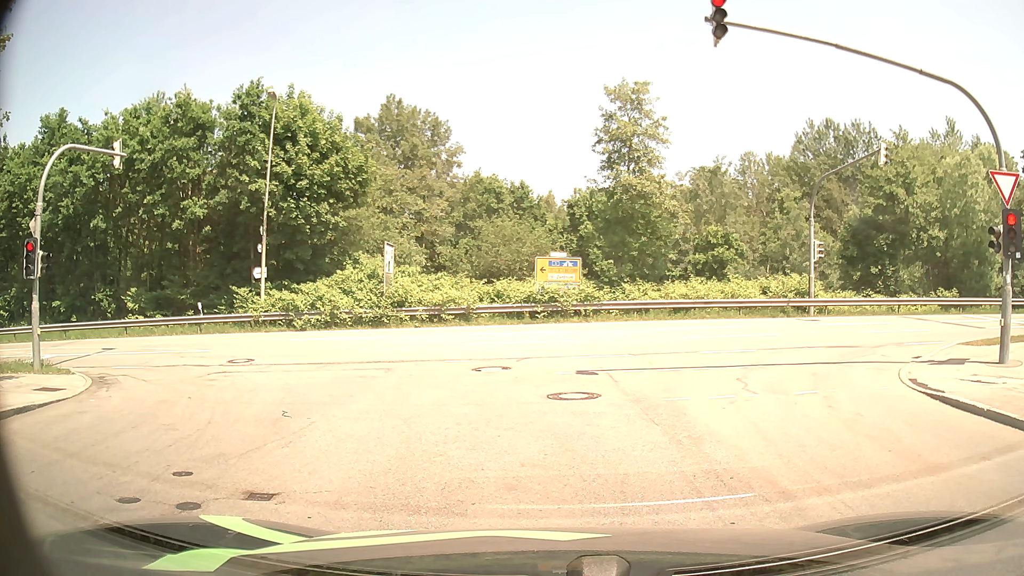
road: residential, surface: asphalt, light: Day
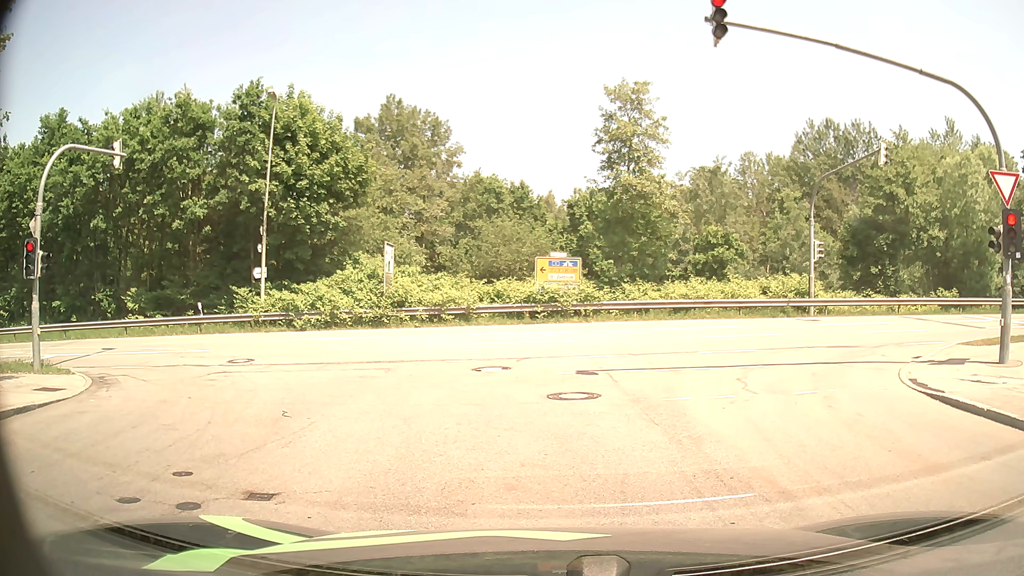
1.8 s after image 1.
(0.0, 0.0) m; 0°
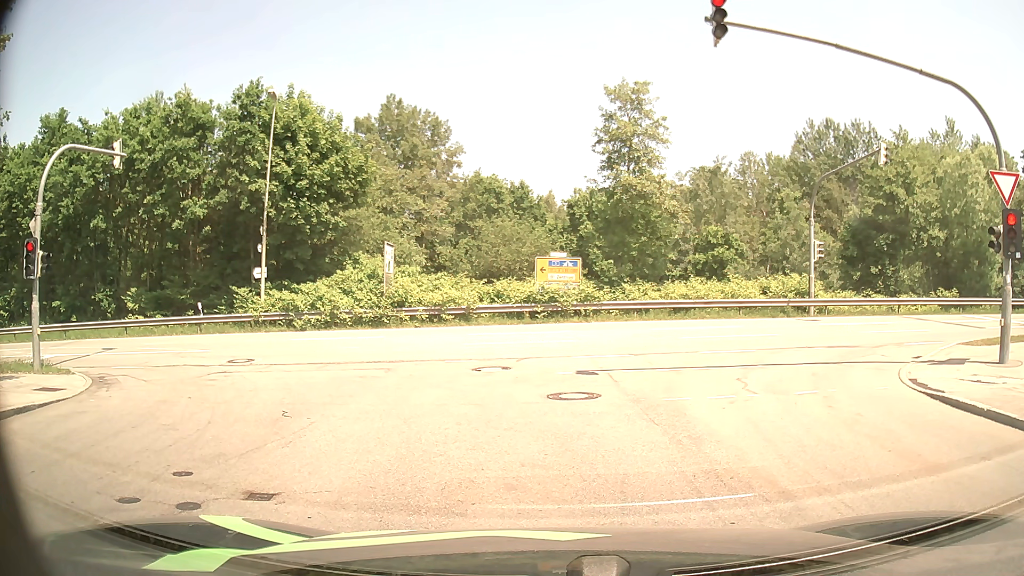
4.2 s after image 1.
(0.0, 0.0) m; 0°
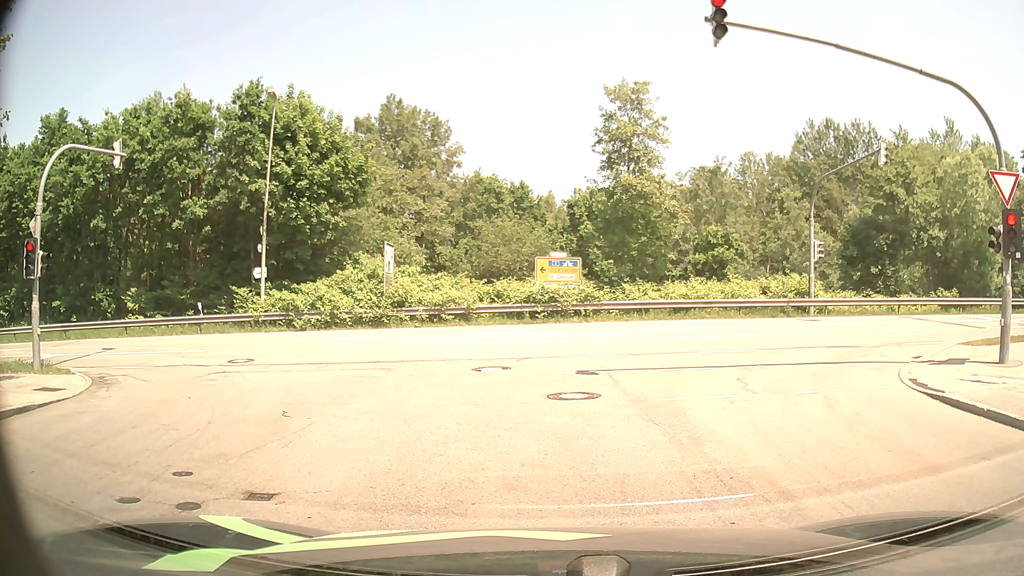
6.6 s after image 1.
(0.0, 0.0) m; 0°
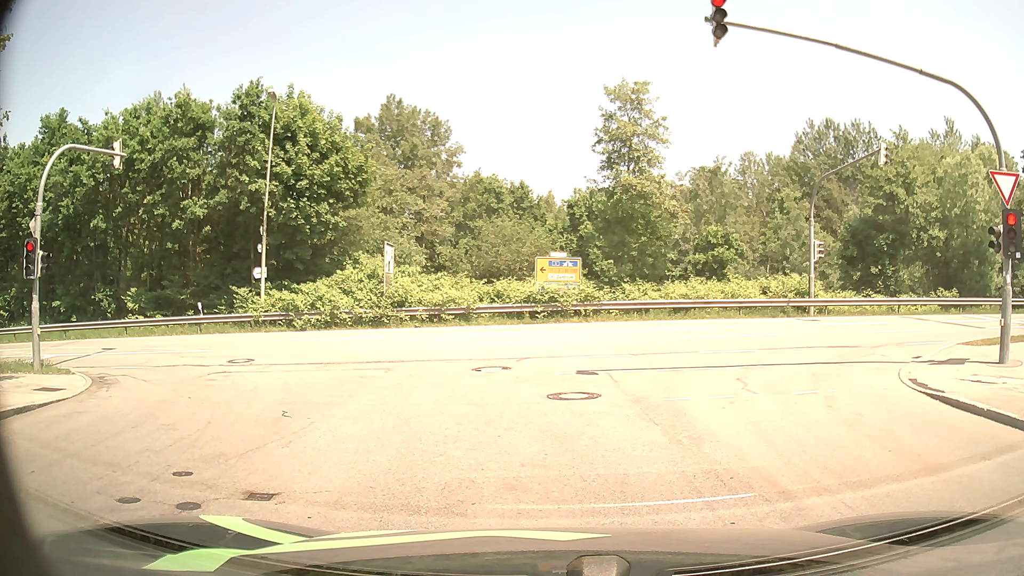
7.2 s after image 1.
(0.0, 0.0) m; 0°
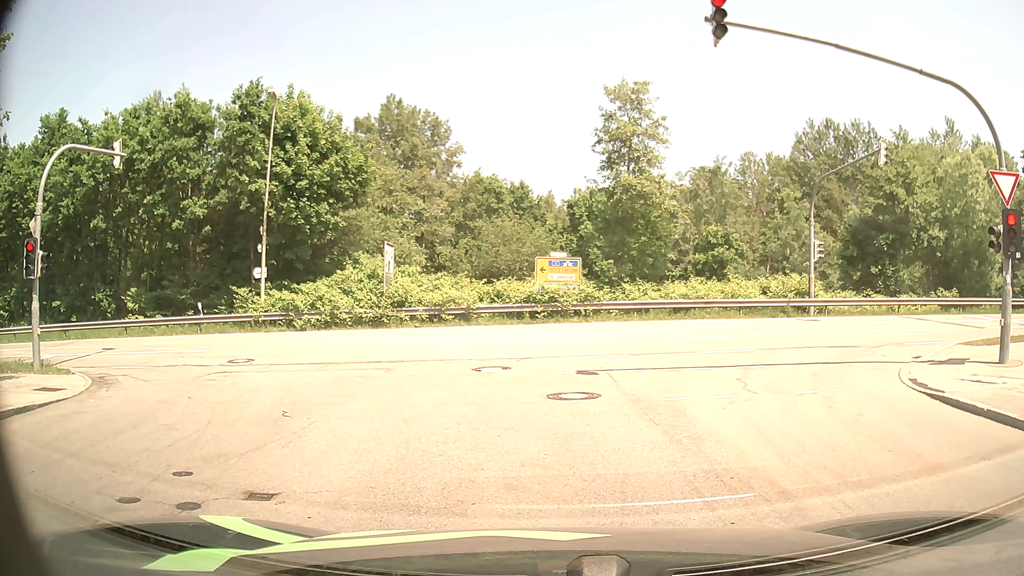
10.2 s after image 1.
(0.0, 0.0) m; 0°
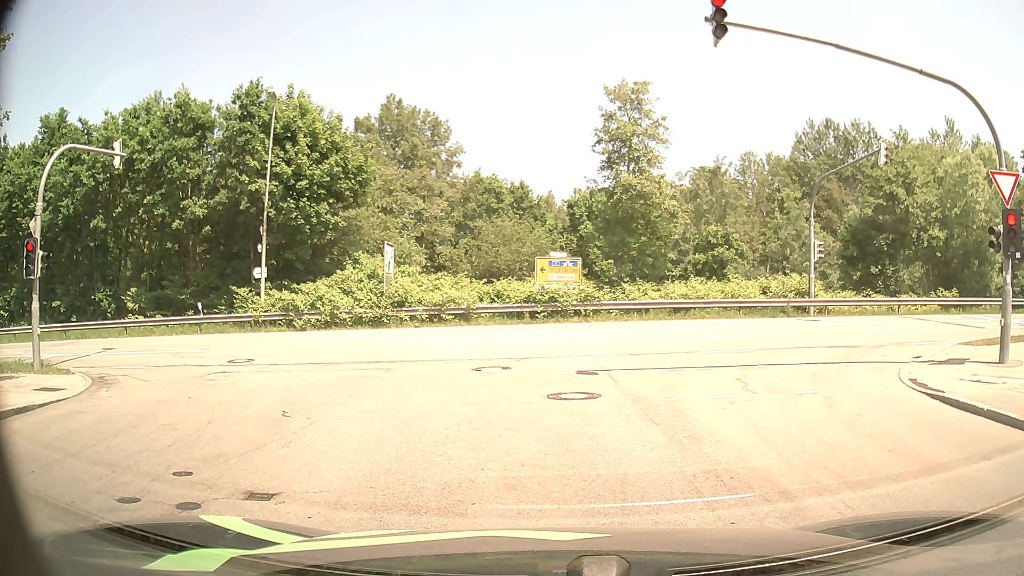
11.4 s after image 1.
(0.0, 0.0) m; 0°
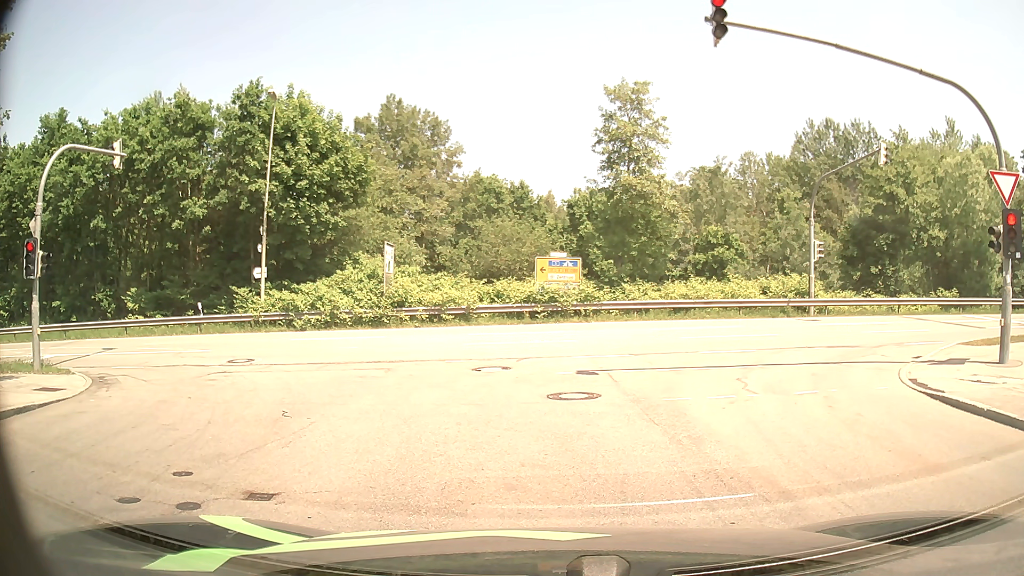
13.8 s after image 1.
(0.0, 0.0) m; 0°
(-1, +10) (-7, +18) (-16, +21) (-26, +21) (-36, +20) (-46, +18) (-56, +16) (-66, +14) (-76, +12) (-85, +10) m
